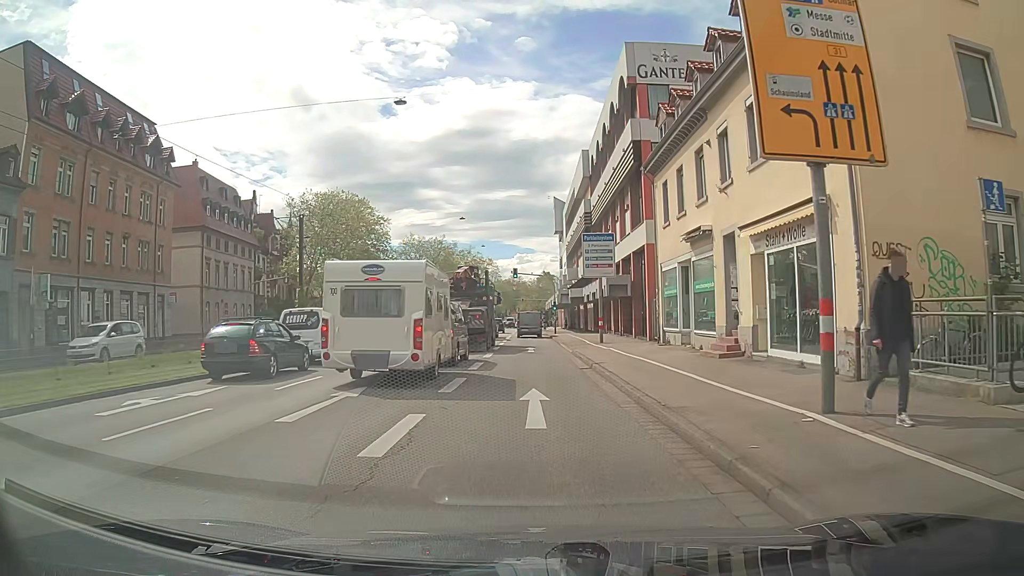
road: primary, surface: asphalt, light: Day
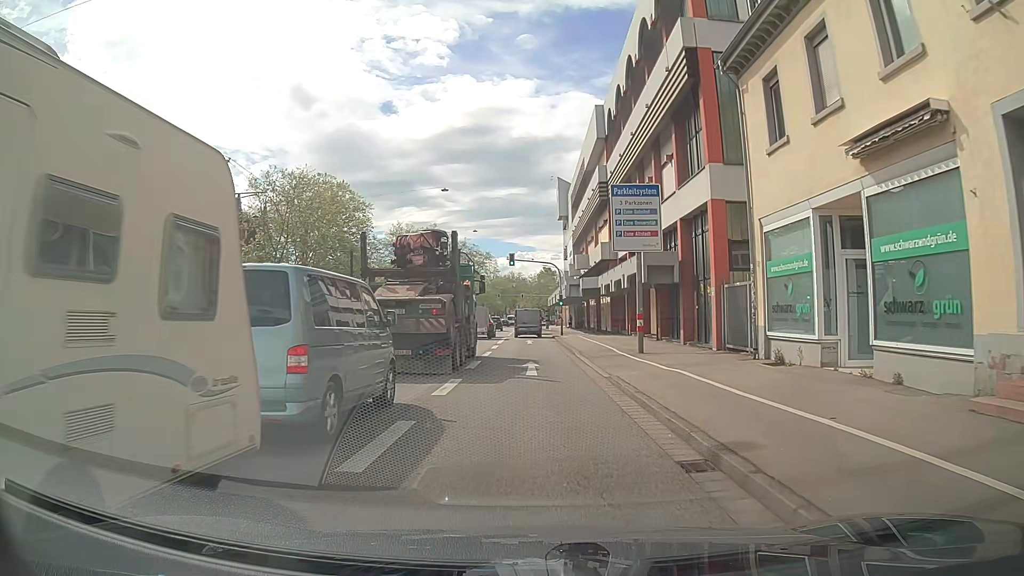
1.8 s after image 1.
(0.0, +12.7) m; 0°
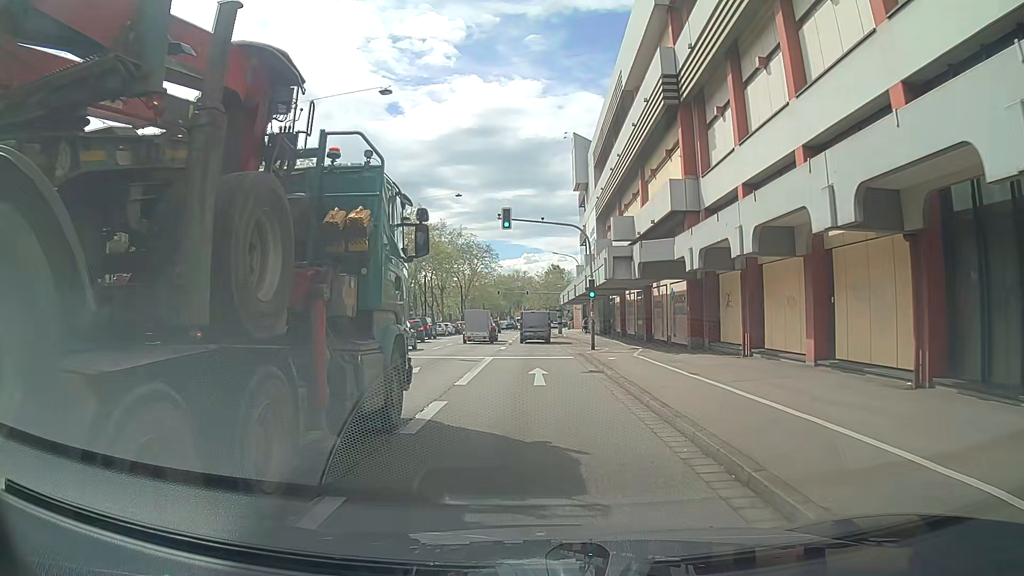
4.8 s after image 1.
(0.0, +22.0) m; +1°
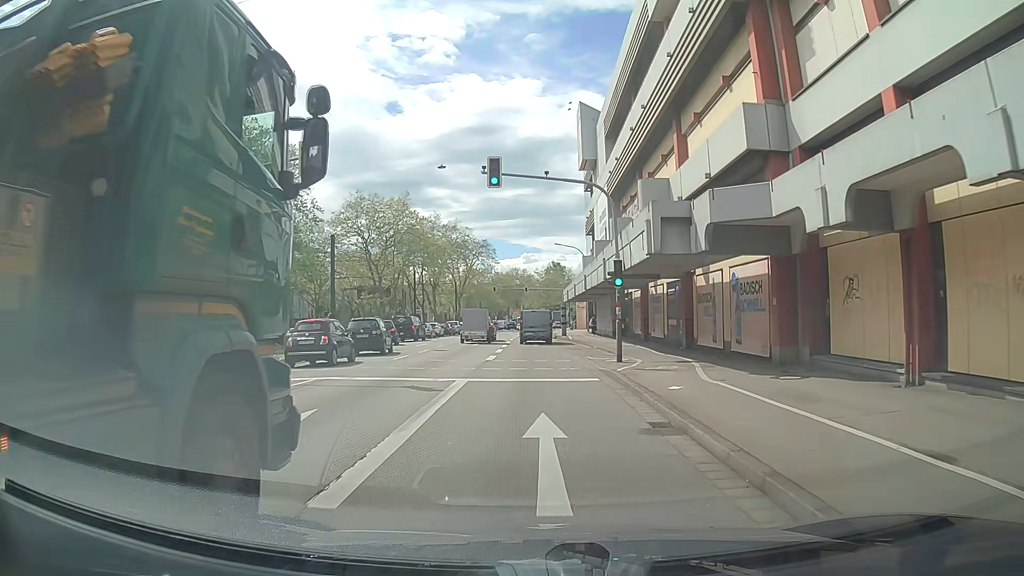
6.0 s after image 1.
(-0.2, +9.4) m; -1°
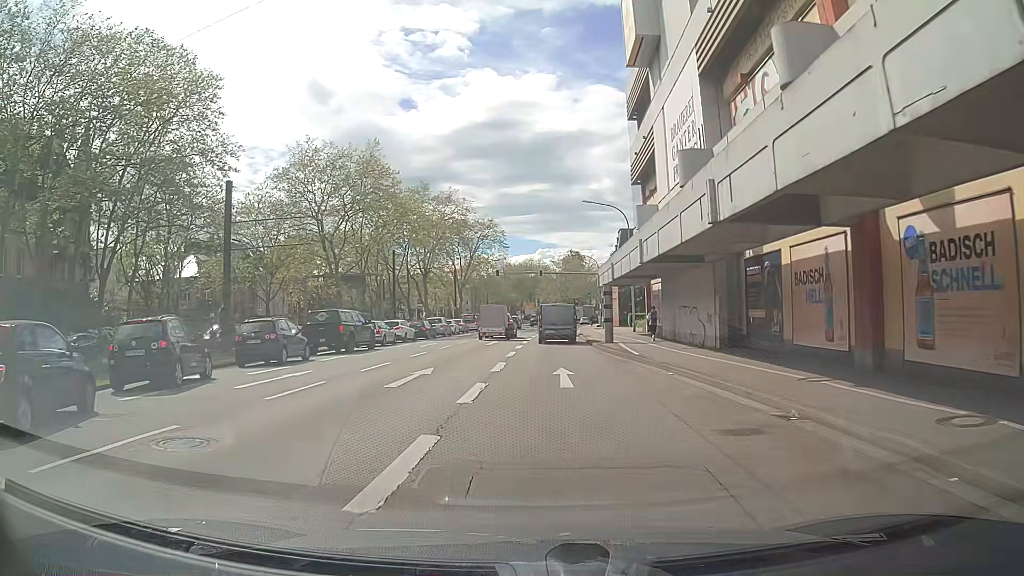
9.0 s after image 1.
(-0.1, +24.5) m; -2°
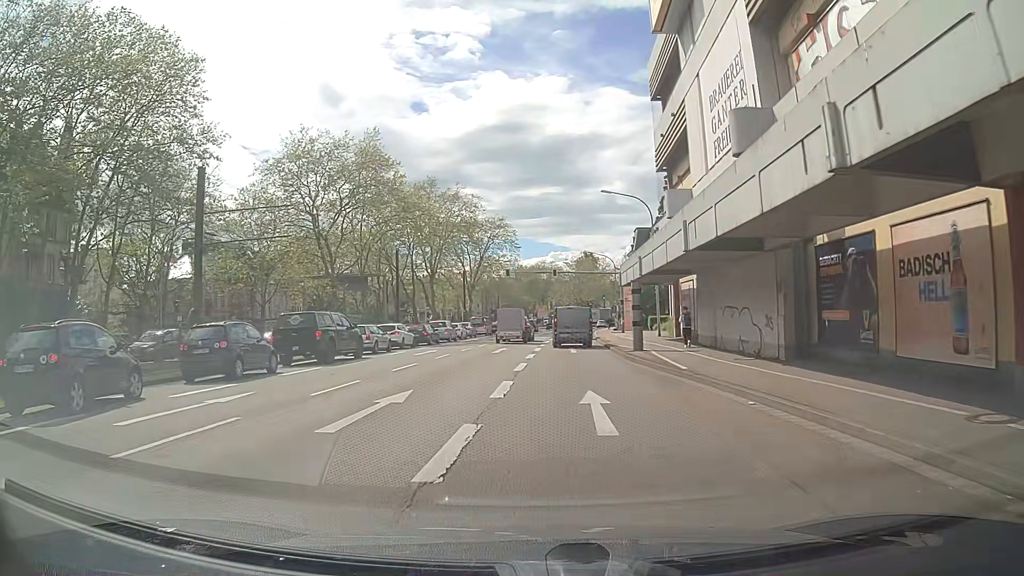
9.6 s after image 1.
(0.0, +5.0) m; -1°
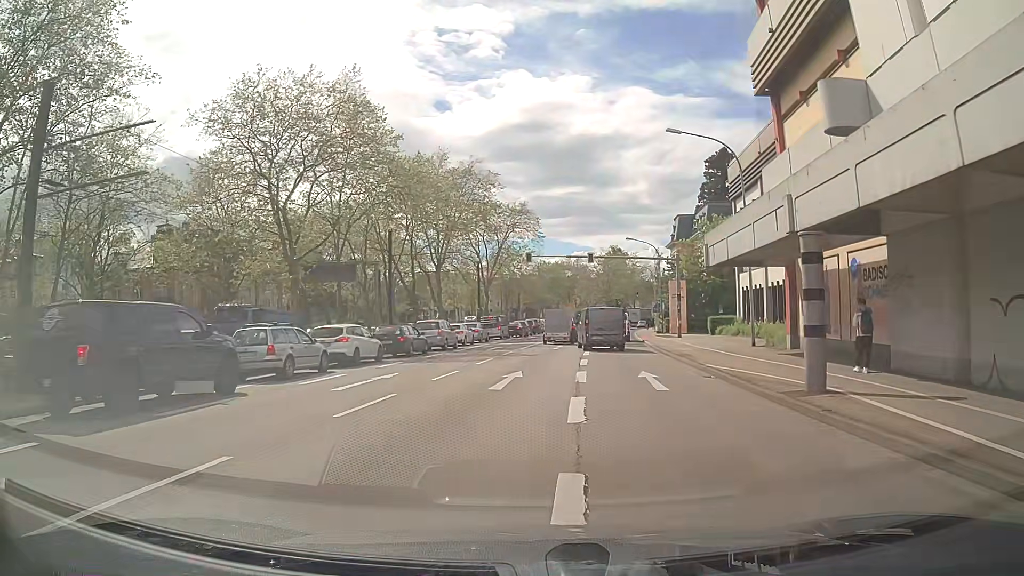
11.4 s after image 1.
(-0.2, +14.7) m; -1°
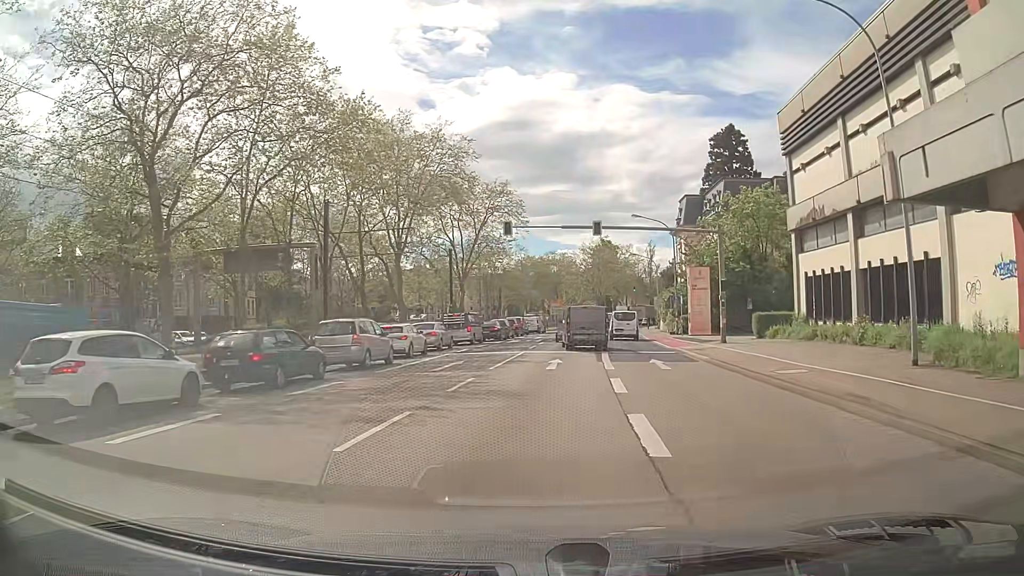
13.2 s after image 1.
(-0.2, +14.2) m; -1°
(0, +10) (+1, +20) (+2, +30) (+2, +40) (+4, +50) (+5, +60) (+6, +70) (+8, +80) (+10, +89) (+12, +99) m
